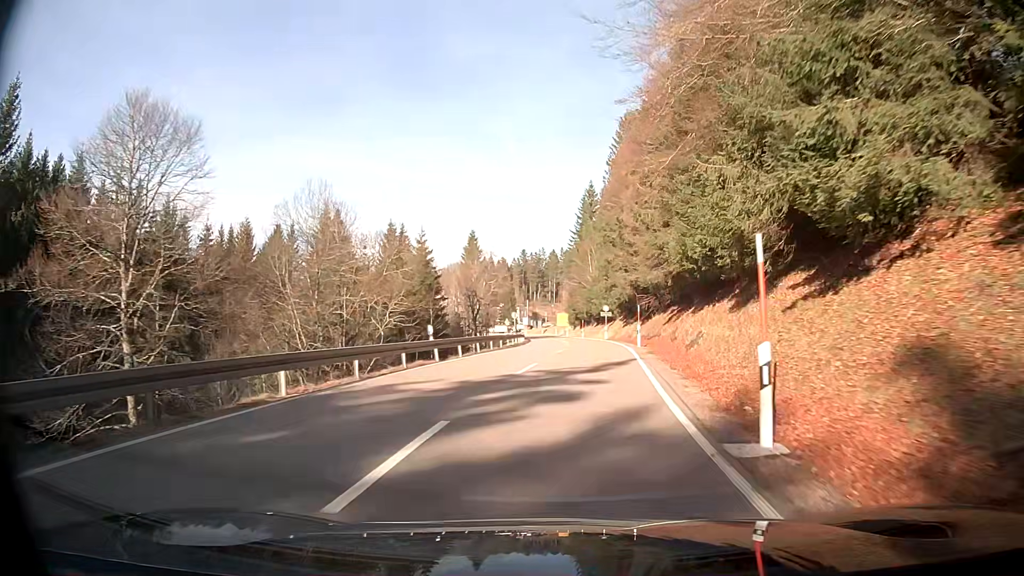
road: secondary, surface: asphalt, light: Day
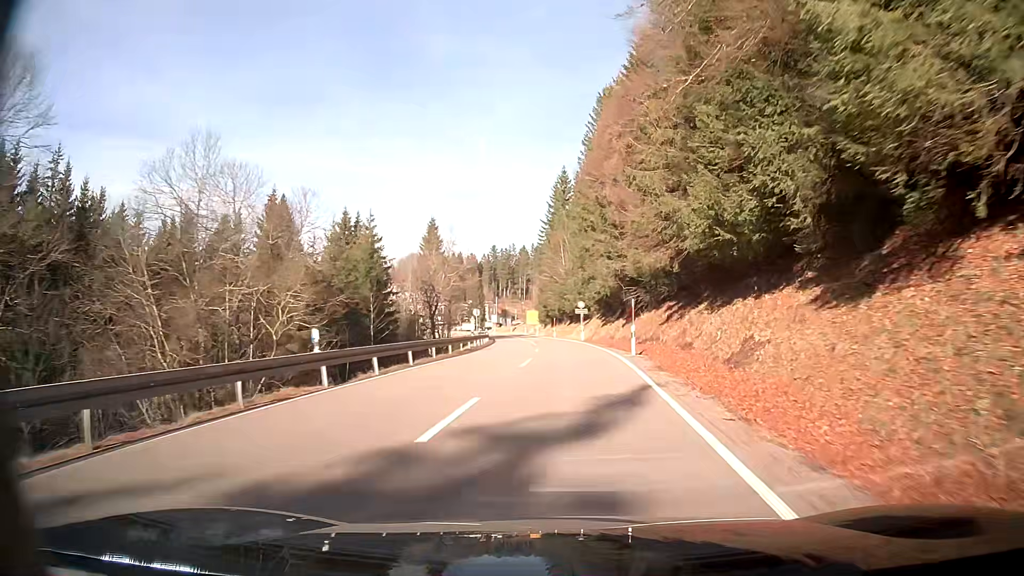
(+0.1, +9.0) m; +1°
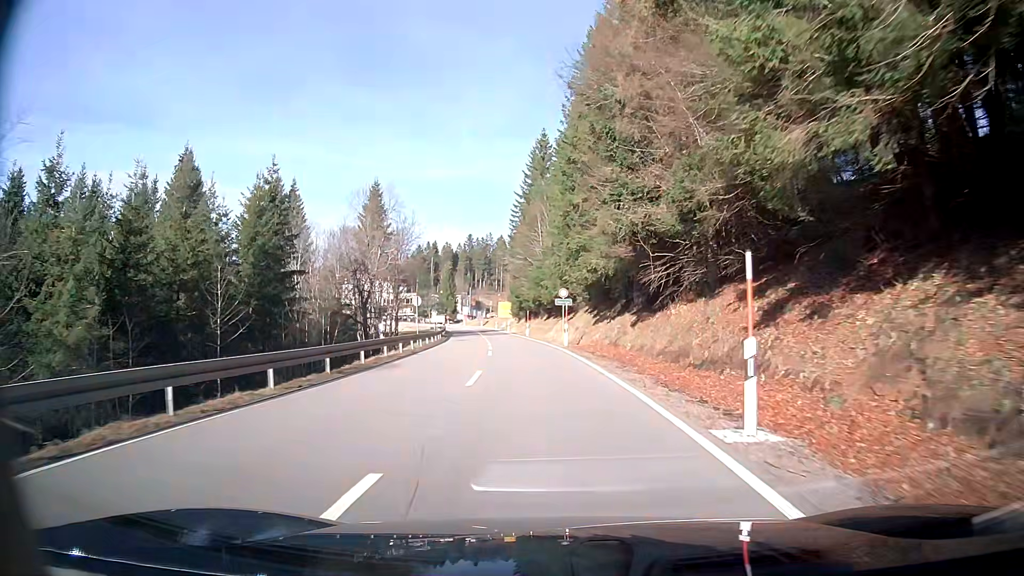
(+0.1, +17.4) m; 0°
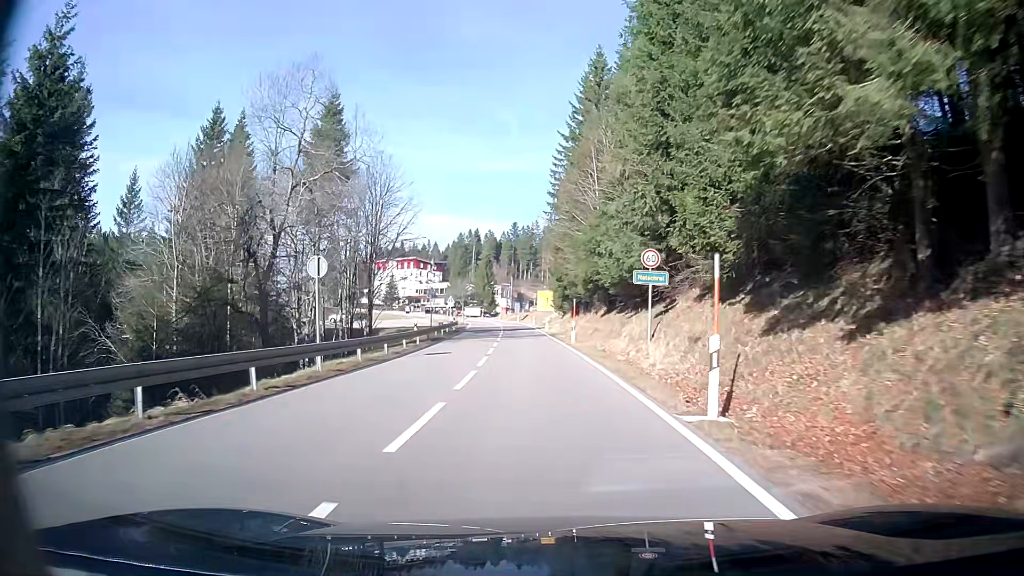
(-0.8, +25.1) m; -3°
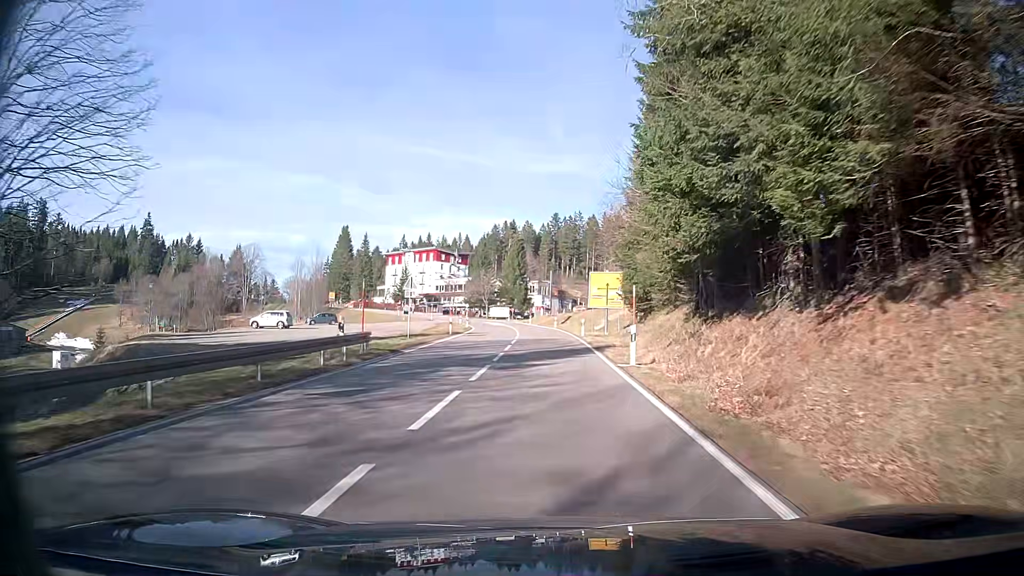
(-1.3, +40.2) m; -3°
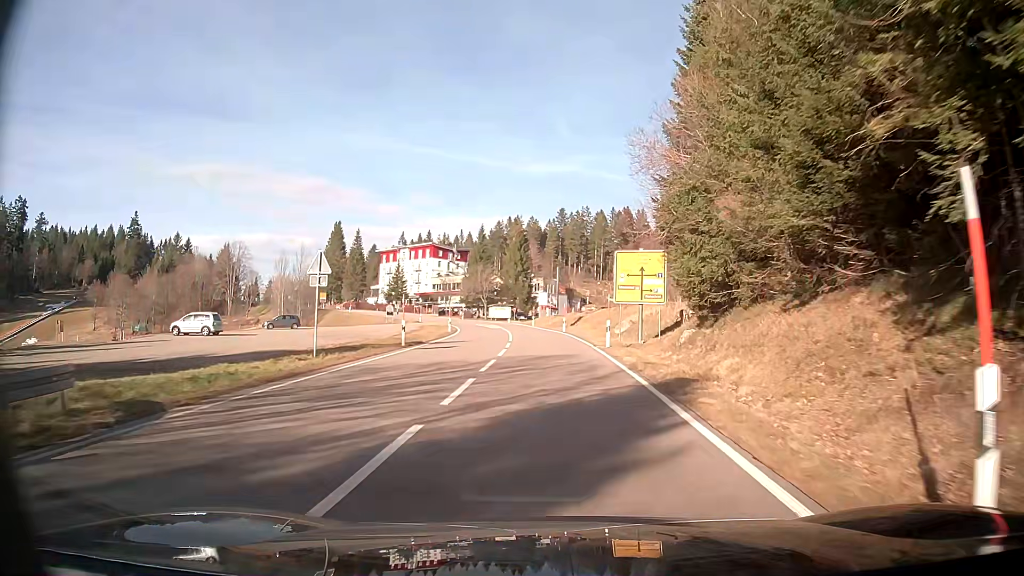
(-0.1, +15.6) m; -1°
